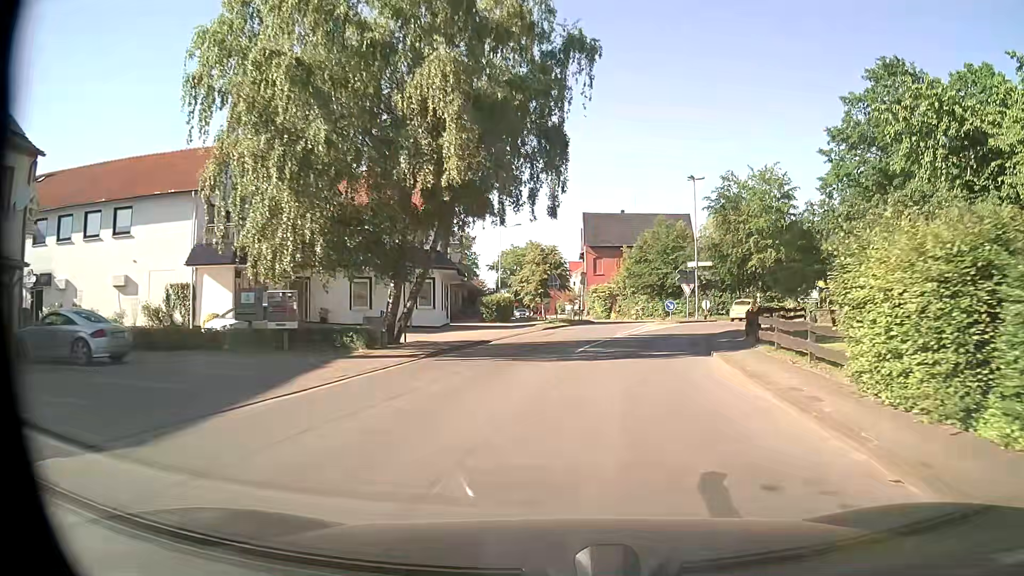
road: secondary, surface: asphalt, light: Day
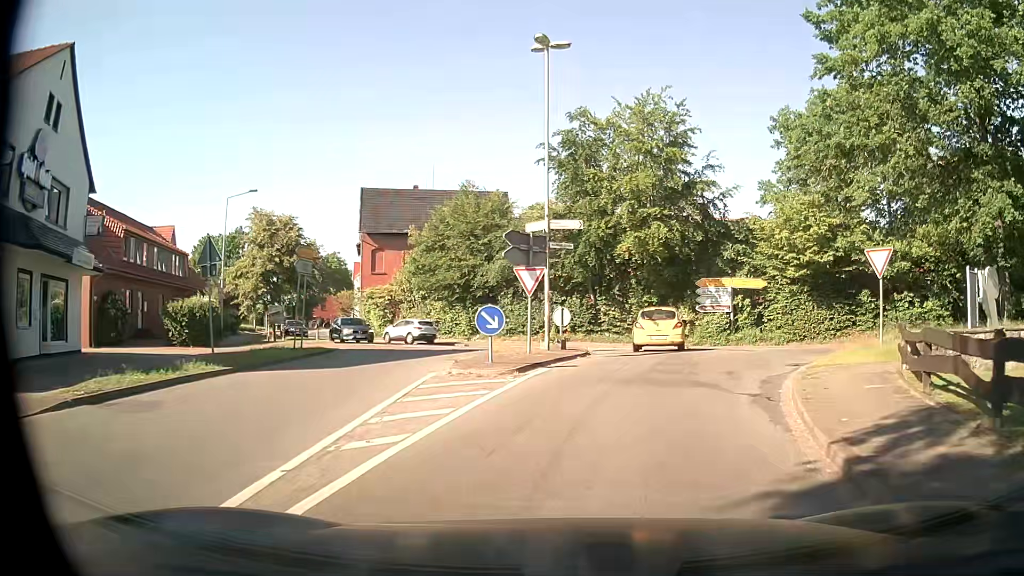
(+3.0, +25.0) m; +15°
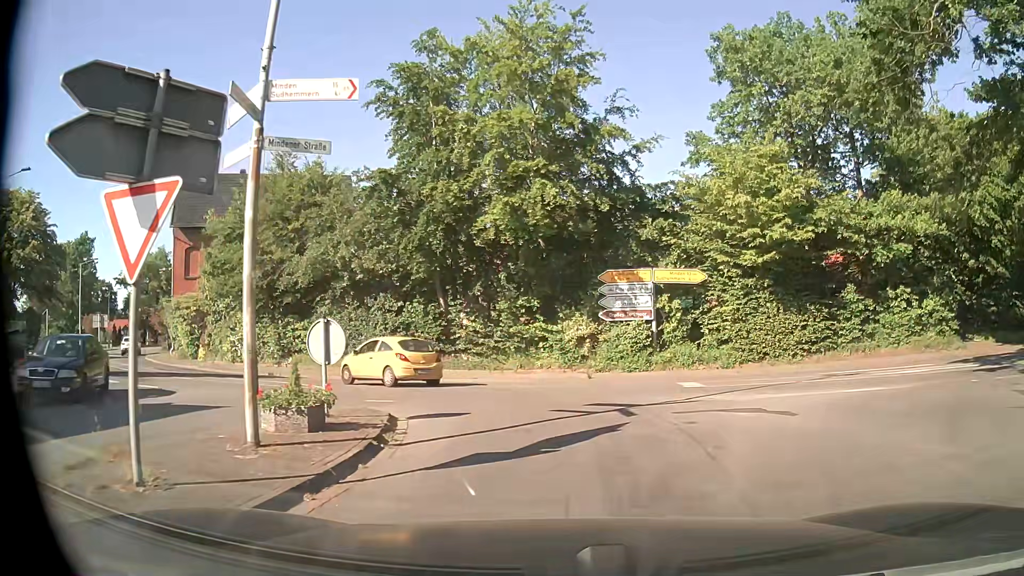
(+1.3, +12.8) m; +11°
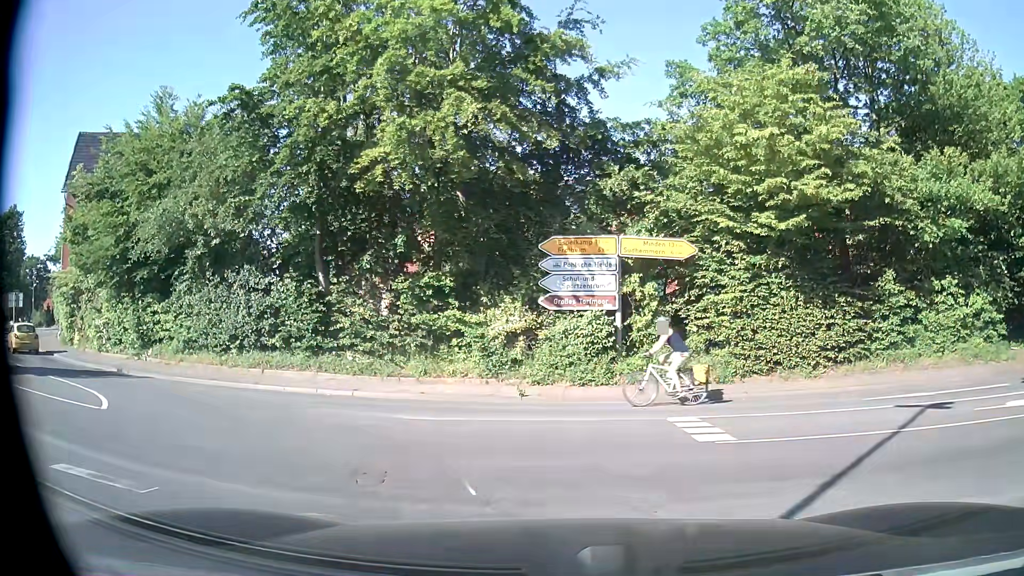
(+0.4, +7.5) m; +6°
